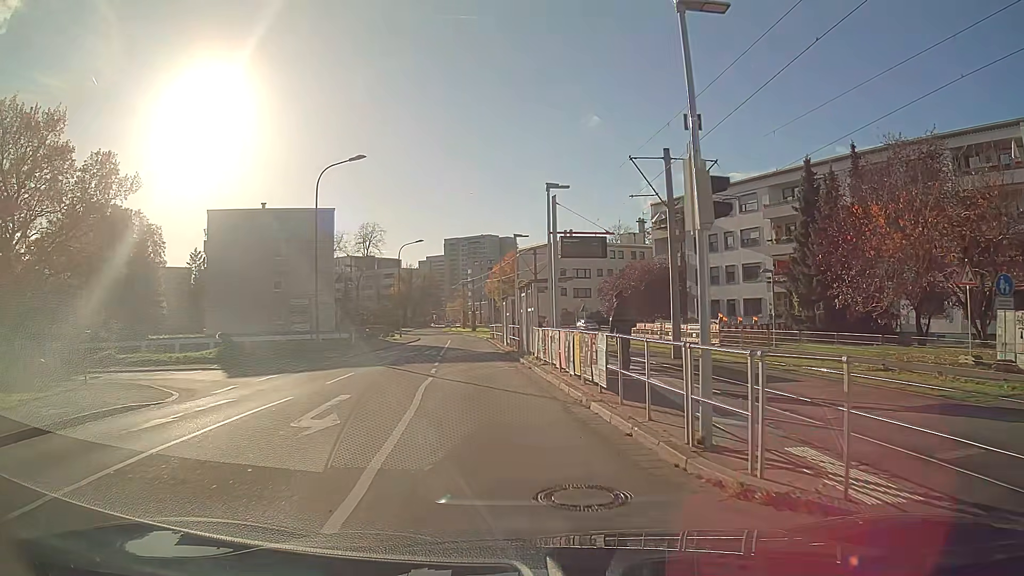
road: residential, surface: asphalt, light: Day
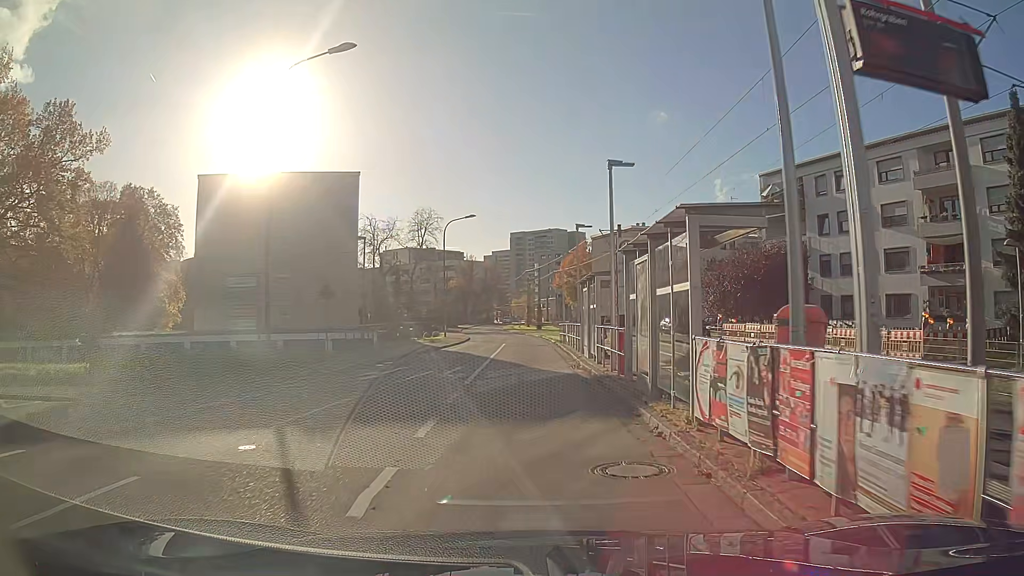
(-0.7, +13.4) m; -5°
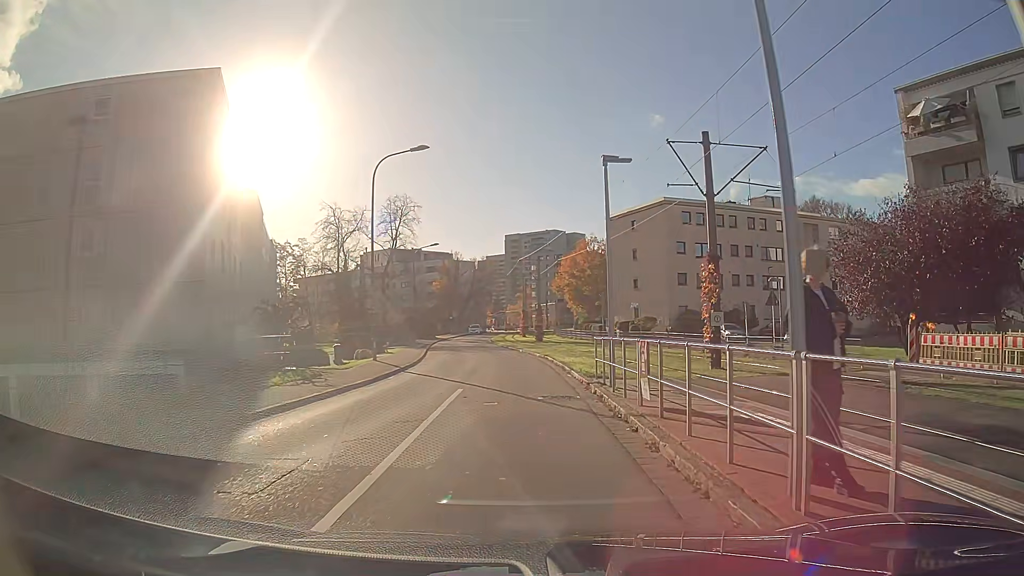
(+0.1, +22.1) m; 0°
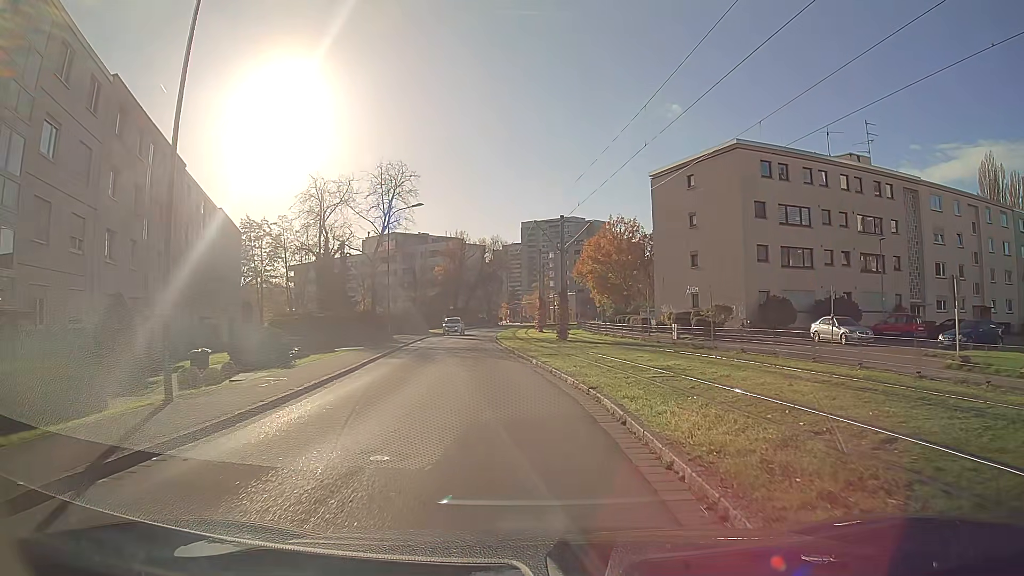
(-0.2, +17.6) m; -2°
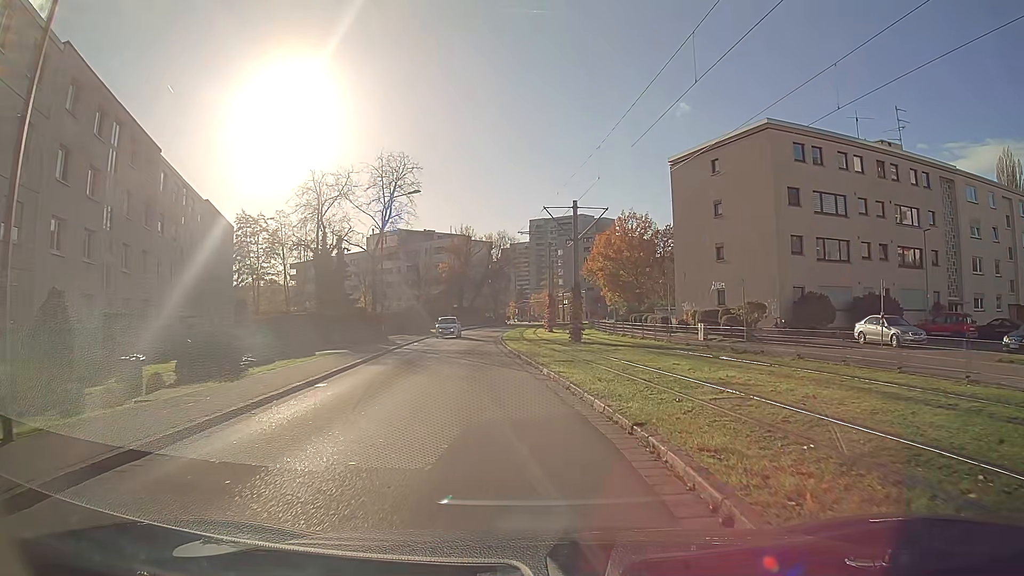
(0.0, +4.5) m; -1°
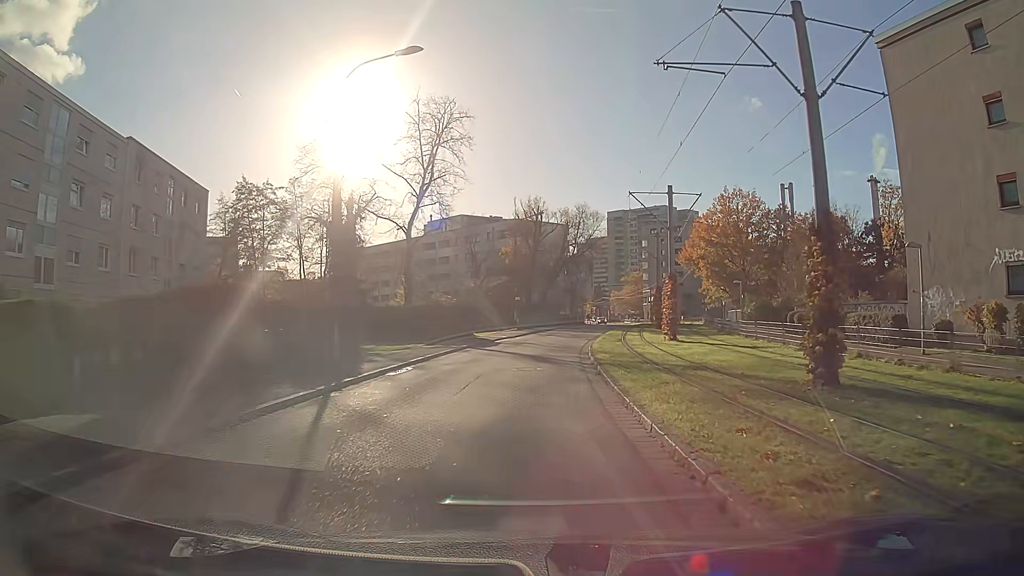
(-1.4, +22.6) m; -6°
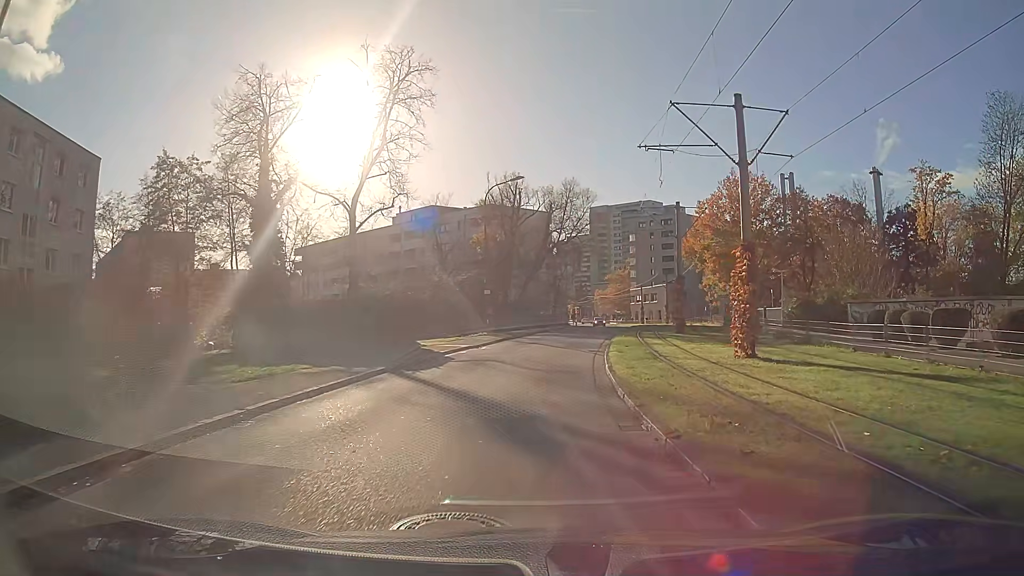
(+0.2, +13.5) m; +2°
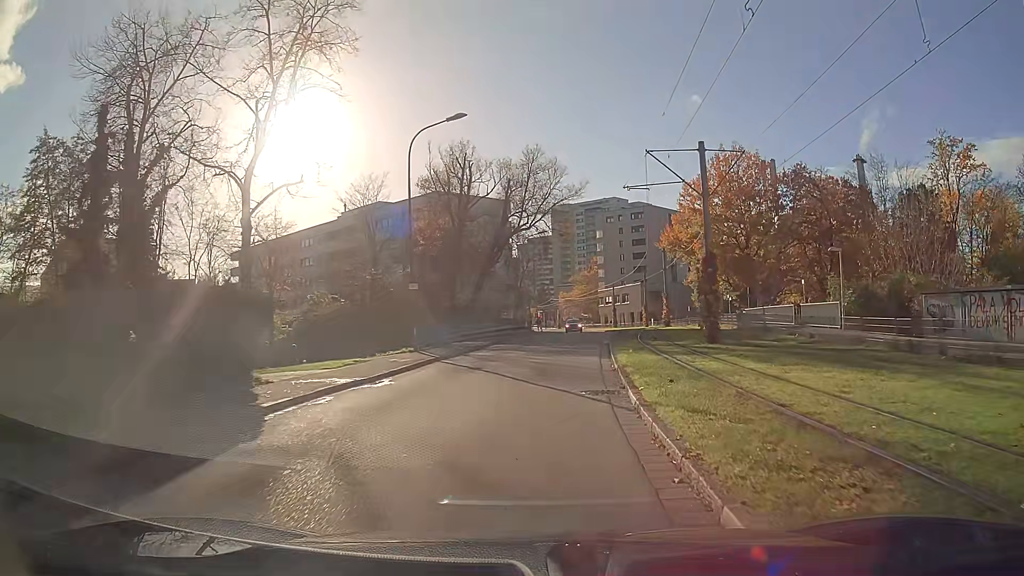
(+0.4, +13.2) m; +3°
(0, +10) (+1, +20) (+2, +30) (+4, +40) (+5, +50) (+6, +60) (+7, +70) (+7, +80) (+7, +90) (+6, +100) m
